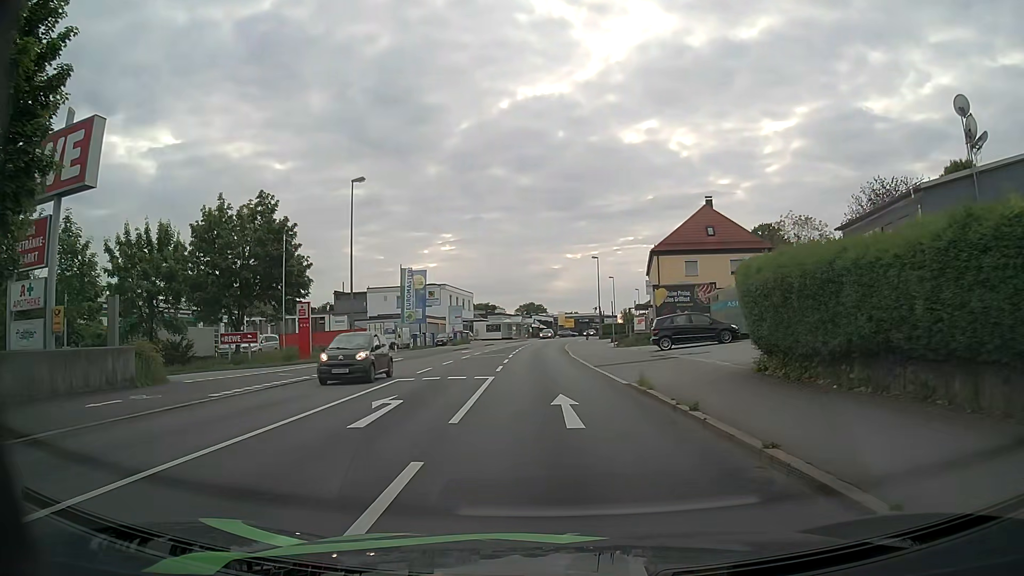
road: tertiary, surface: asphalt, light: Day
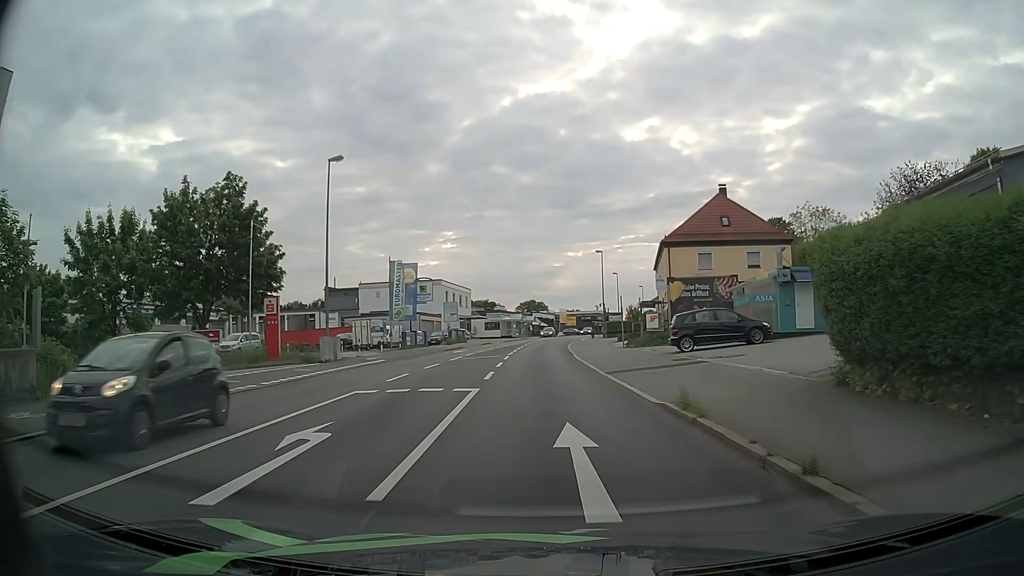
(0.0, +4.6) m; 0°
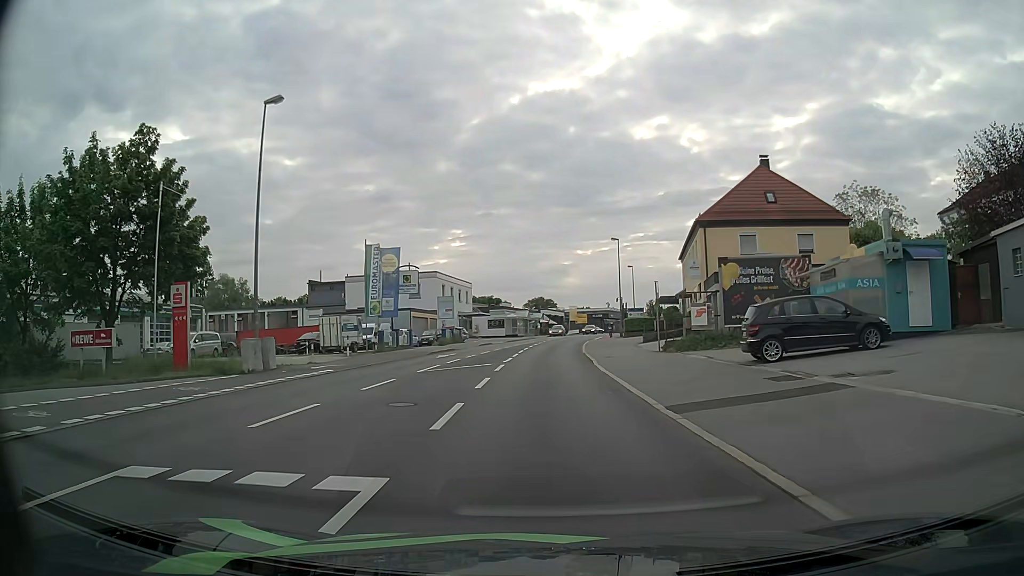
(-0.1, +9.5) m; -1°
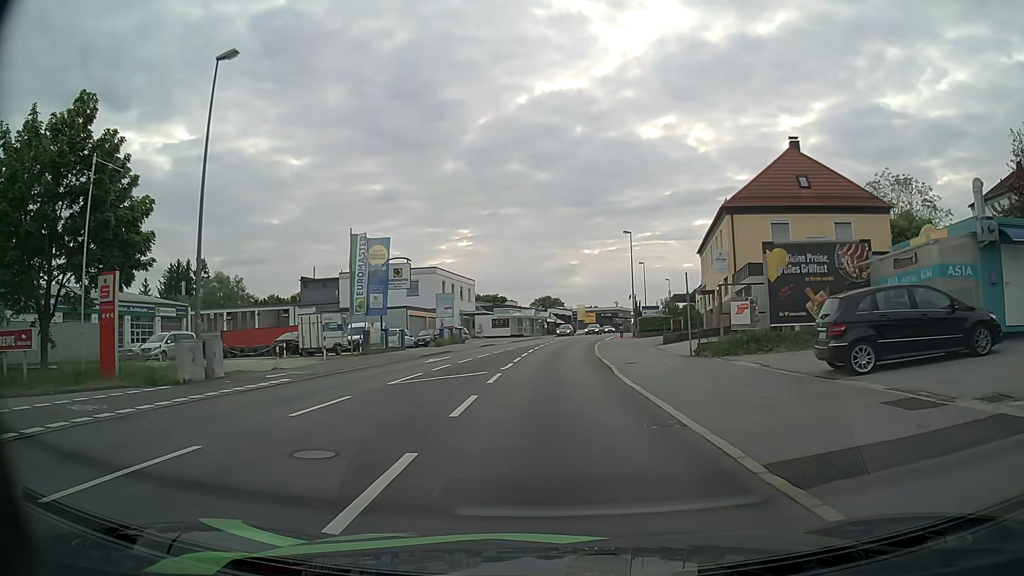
(0.0, +4.9) m; -1°
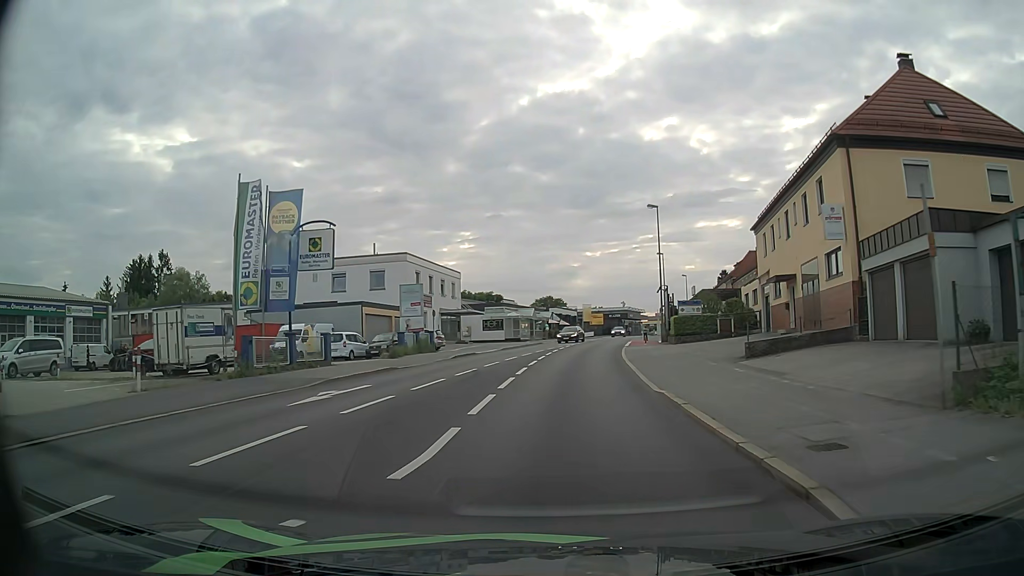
(0.0, +15.3) m; 0°
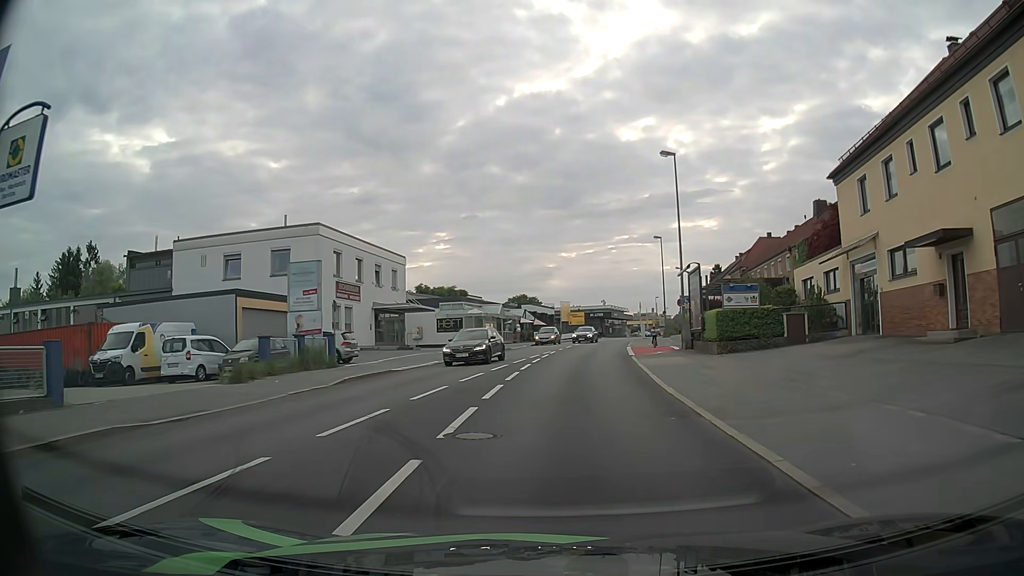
(+0.2, +16.0) m; +2°
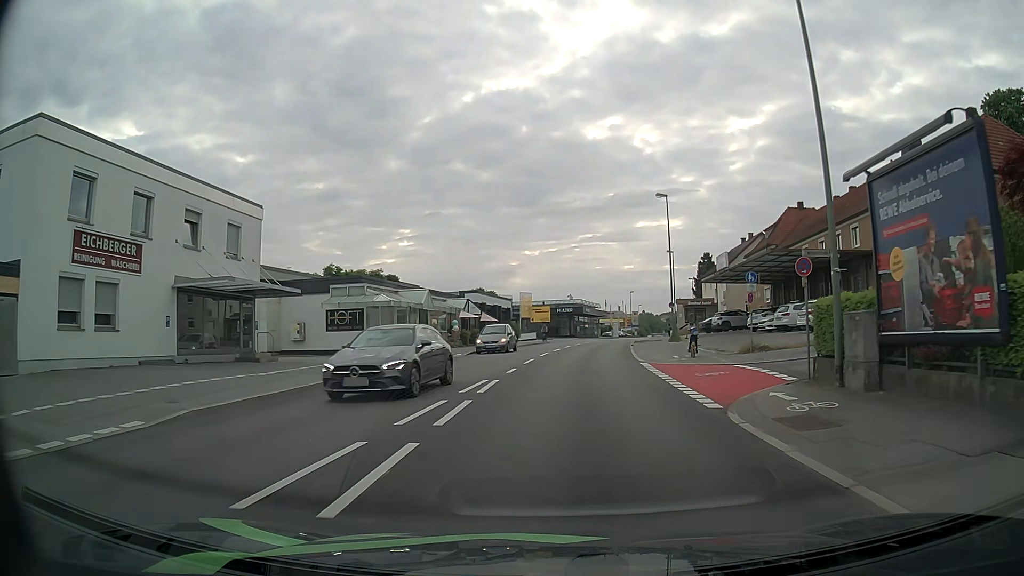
(+0.6, +22.0) m; +3°
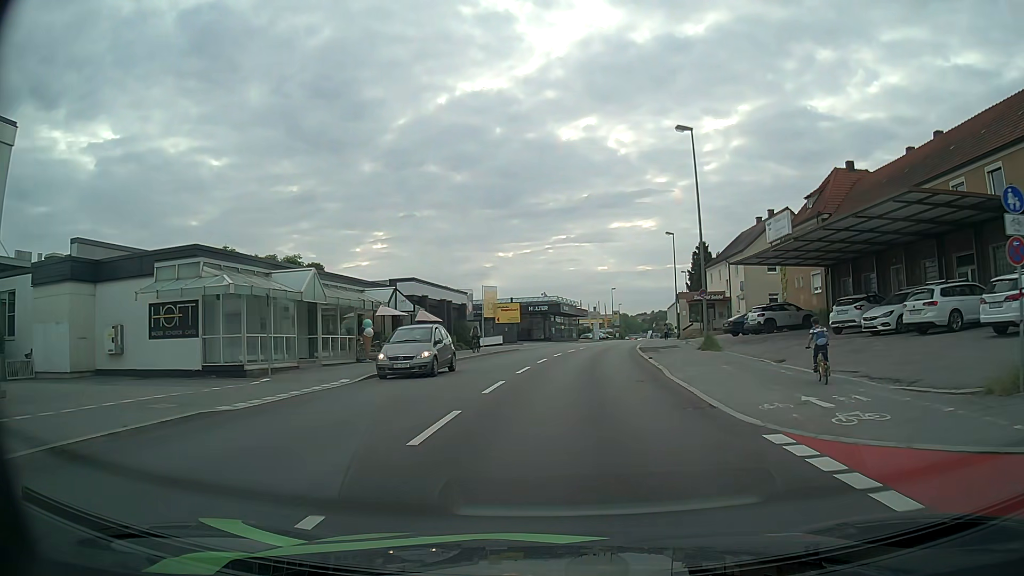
(+0.3, +16.6) m; +2°
(0, +10) (+1, +20) (+2, +30) (+3, +40) (+4, +50) (+6, +60) (+8, +69) (+10, +79) (+12, +89) (+14, +99) m
